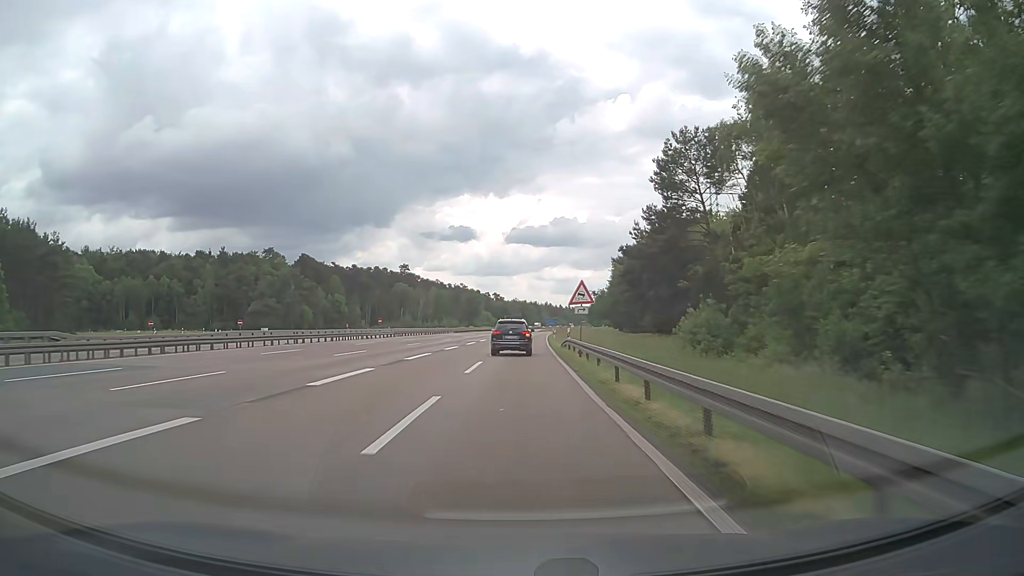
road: motorway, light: Day
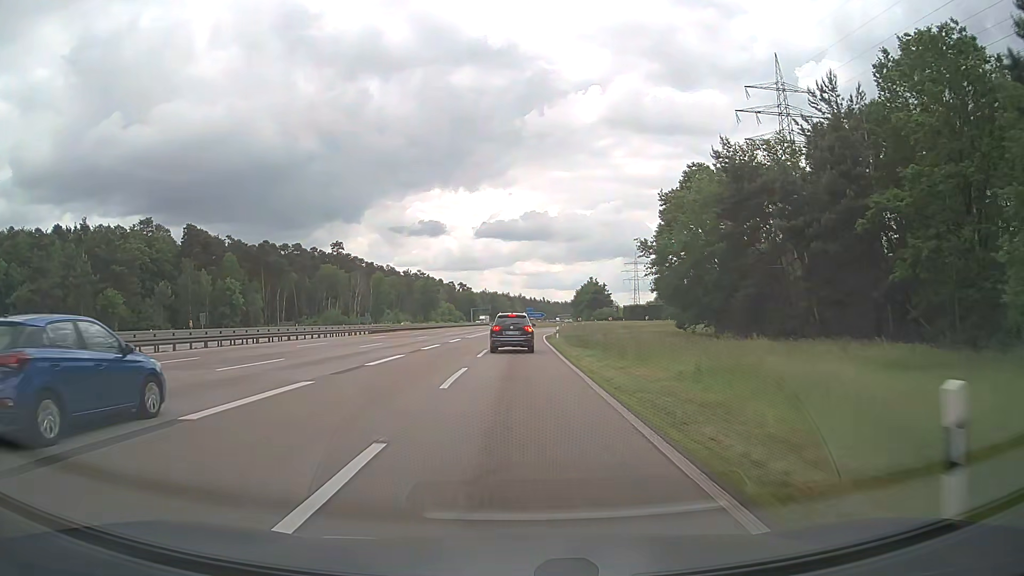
(+1.1, +65.0) m; +2°
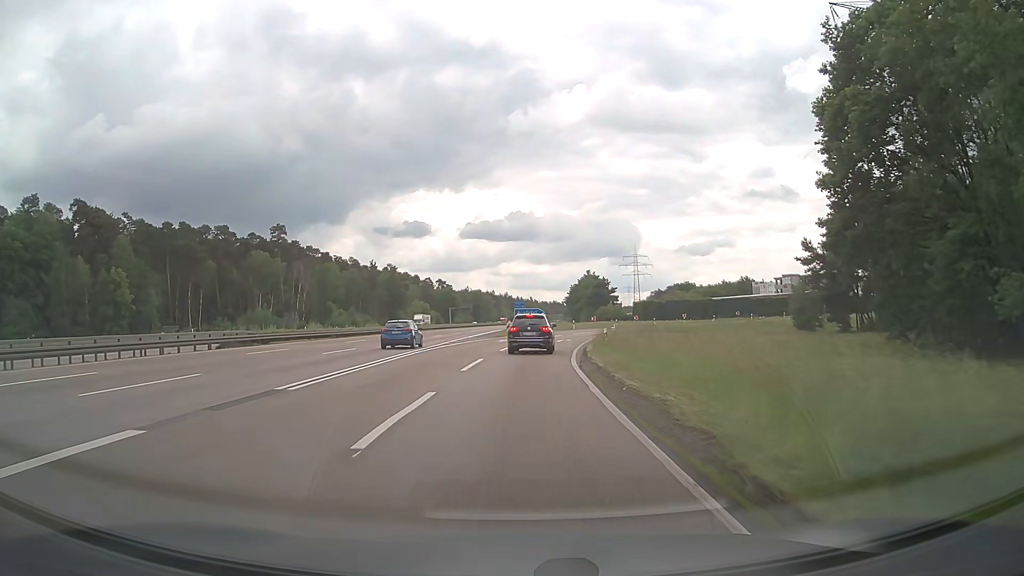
(+0.4, +42.3) m; +1°
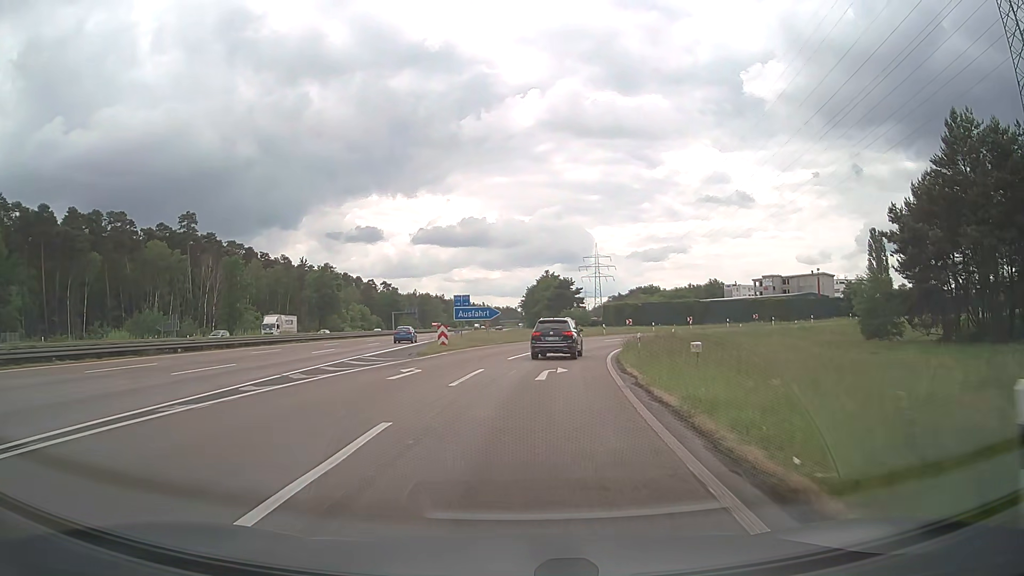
(+0.7, +27.3) m; +4°
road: motorway_link
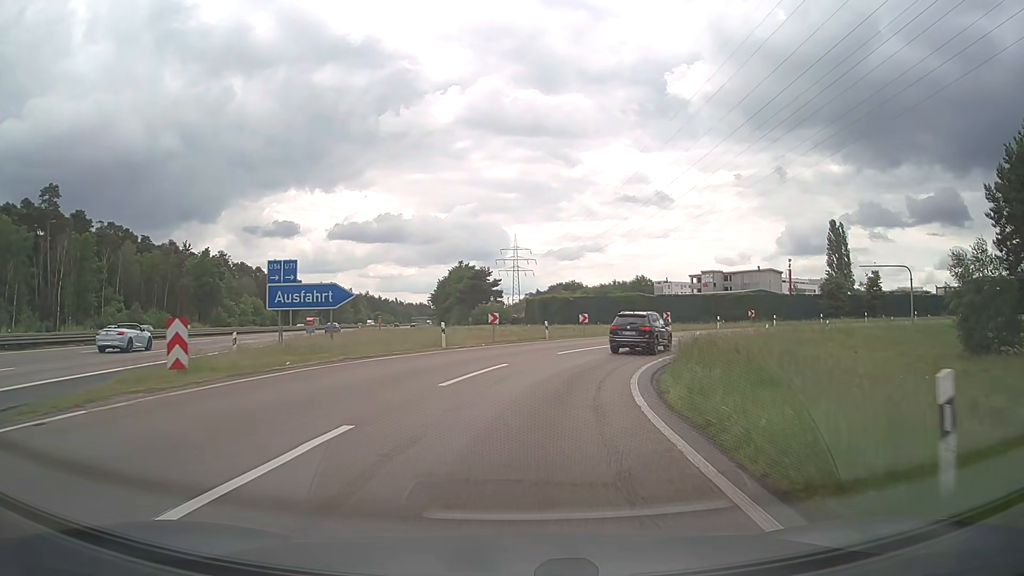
(+1.5, +24.8) m; +7°
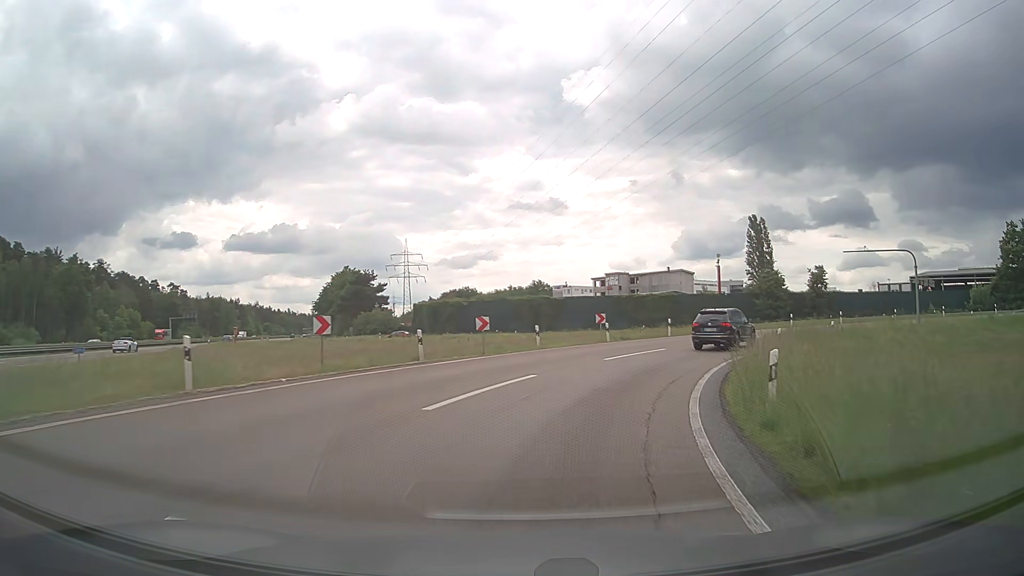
(+1.1, +15.4) m; +9°
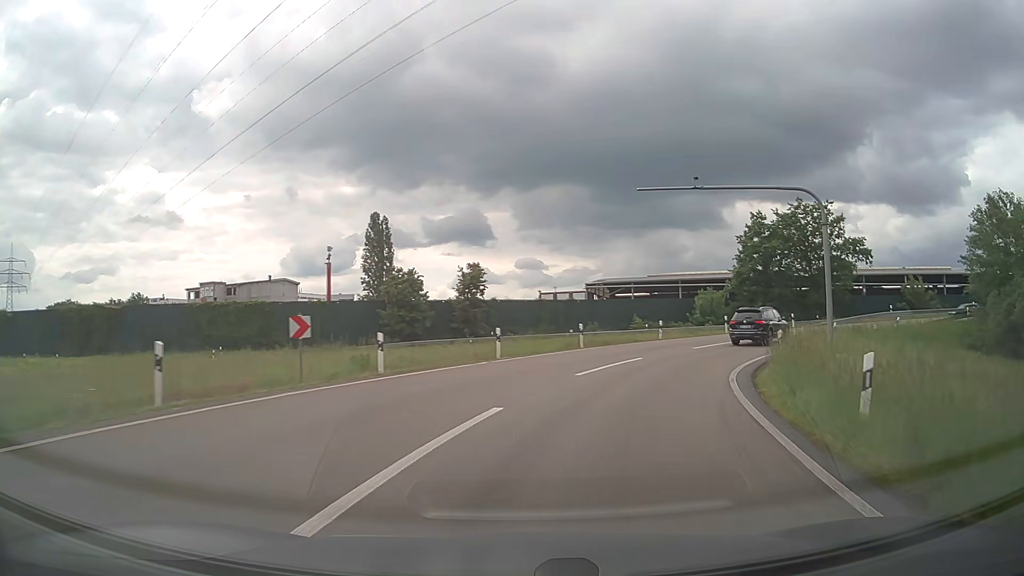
(+7.5, +27.9) m; +33°
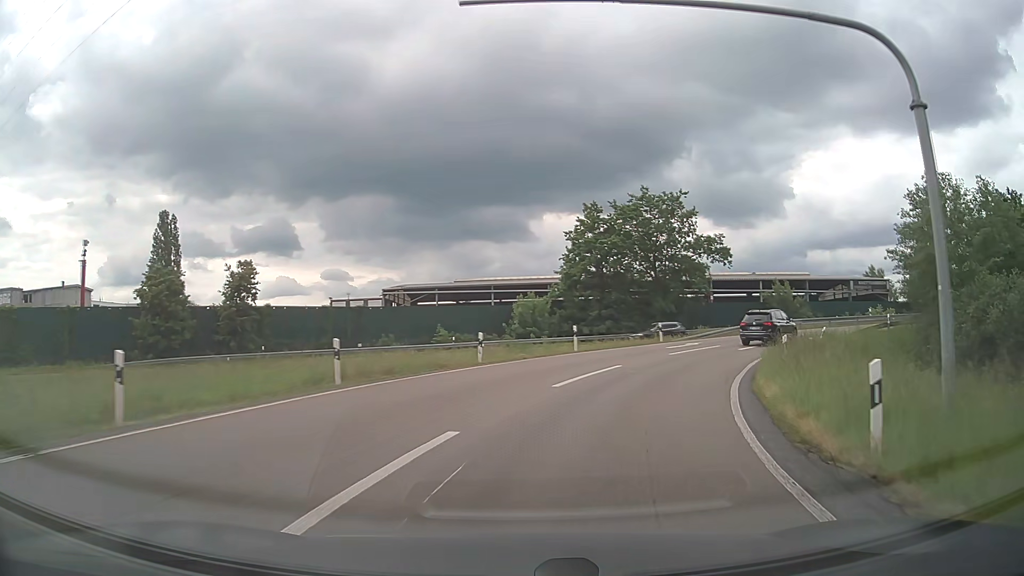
(+2.0, +13.6) m; +16°
(+1, +10) (+4, +19) (+9, +28) (+16, +36) (+24, +42) (+32, +46) (+42, +49) (+52, +50) (+62, +50) (+72, +49) m
